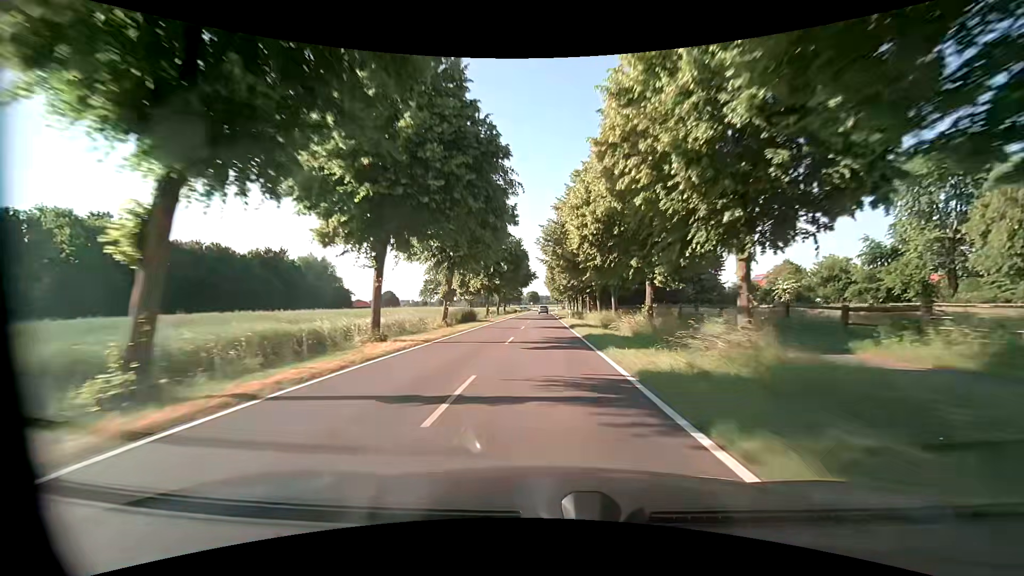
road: tertiary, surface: asphalt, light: Day
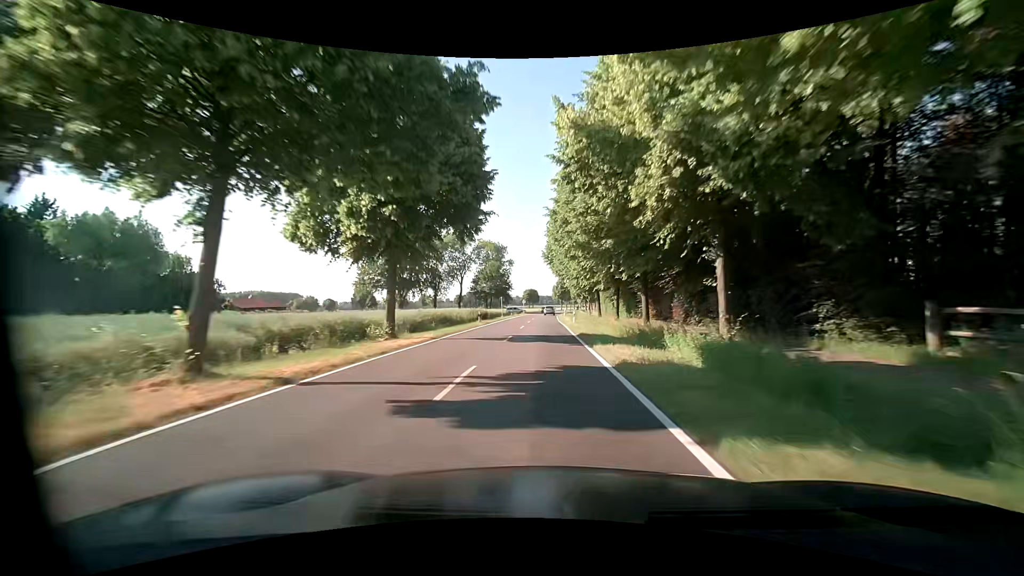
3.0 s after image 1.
(+0.5, +58.5) m; 0°
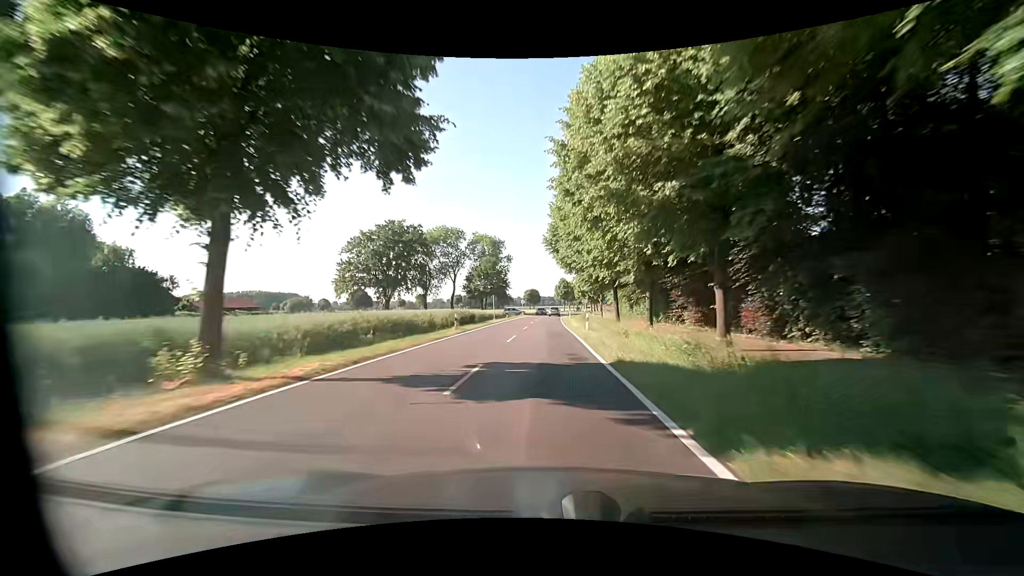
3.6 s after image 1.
(0.0, +11.5) m; -1°
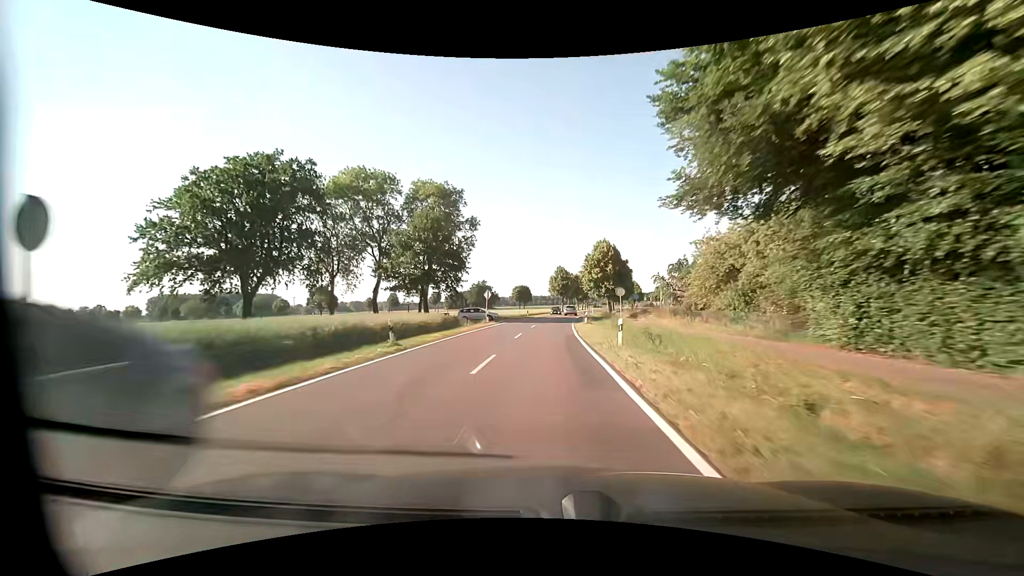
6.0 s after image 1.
(+0.8, +45.7) m; +1°
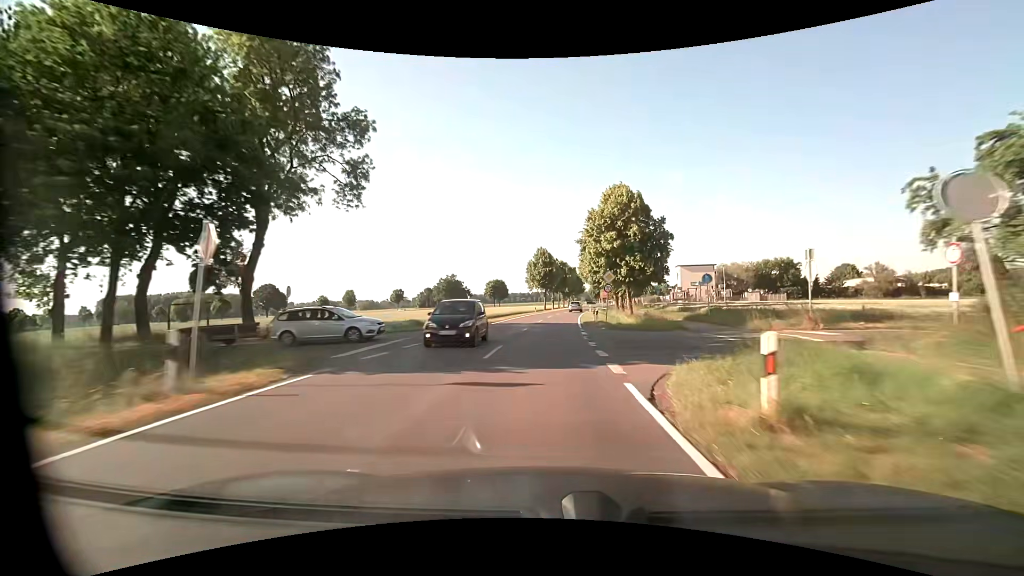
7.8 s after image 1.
(+0.8, +34.0) m; +3°
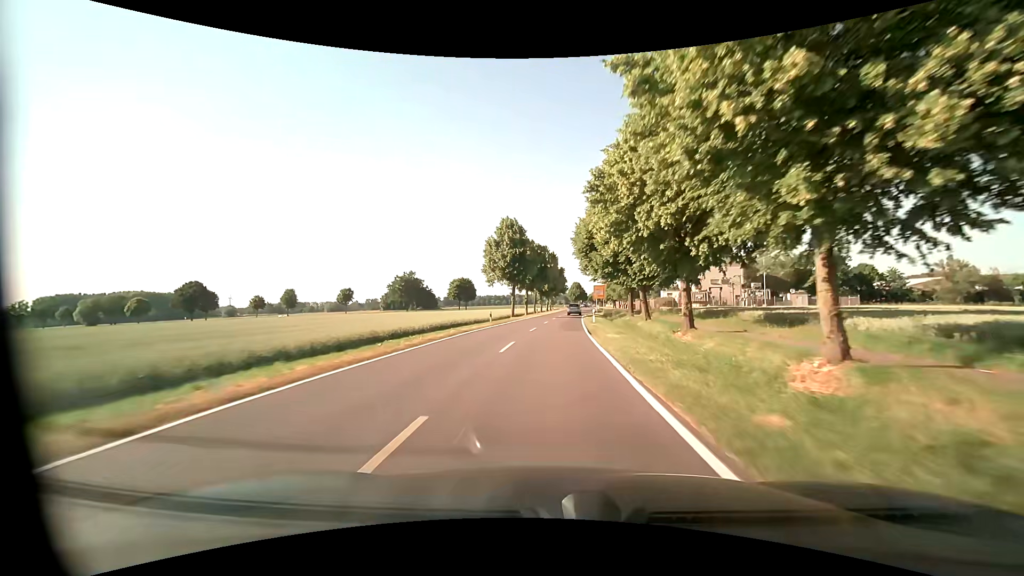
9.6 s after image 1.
(+0.9, +33.9) m; +3°
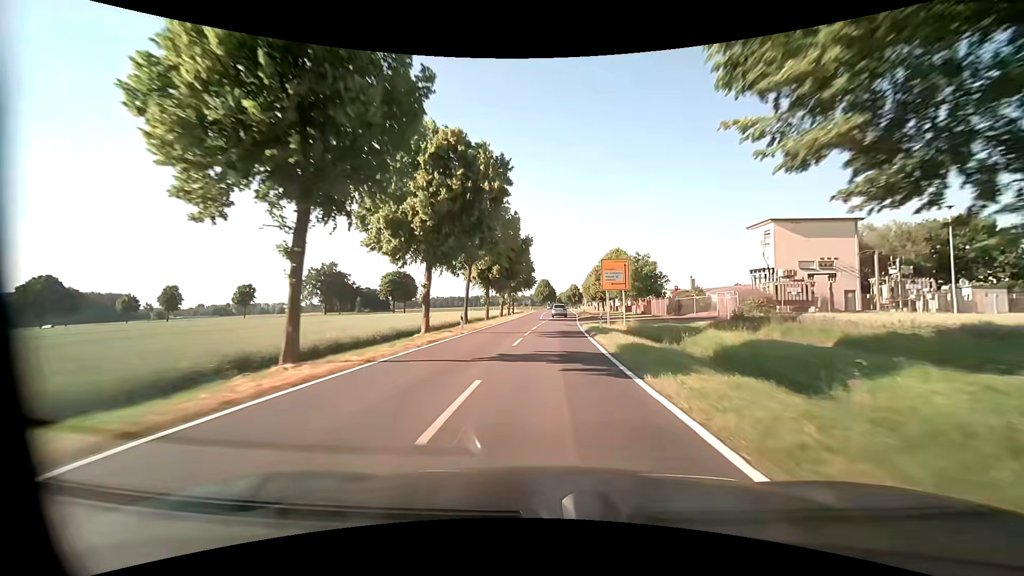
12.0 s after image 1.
(+1.4, +45.0) m; +4°
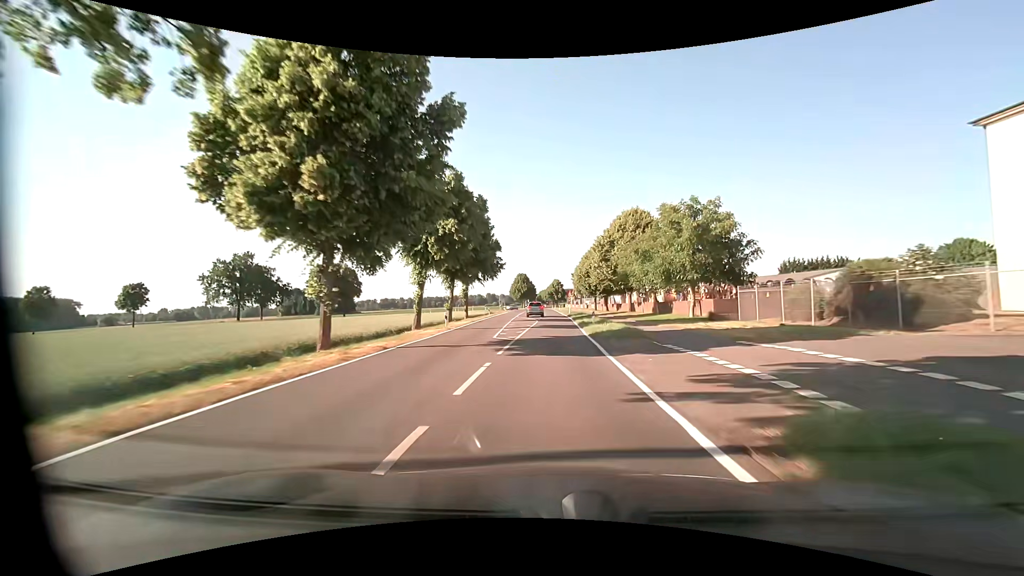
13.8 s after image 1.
(+0.9, +33.2) m; +3°
(0, +10) (0, +20) (0, +30) (0, +40) (+1, +50) (+1, +60) (+1, +70) (+1, +80) (+1, +90) (0, +100) m
